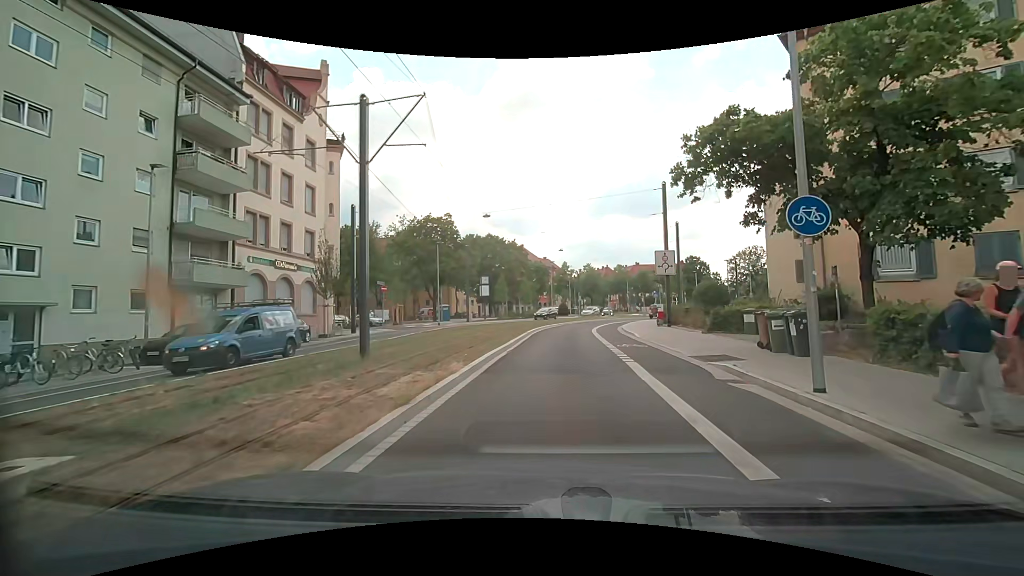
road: secondary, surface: asphalt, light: Day
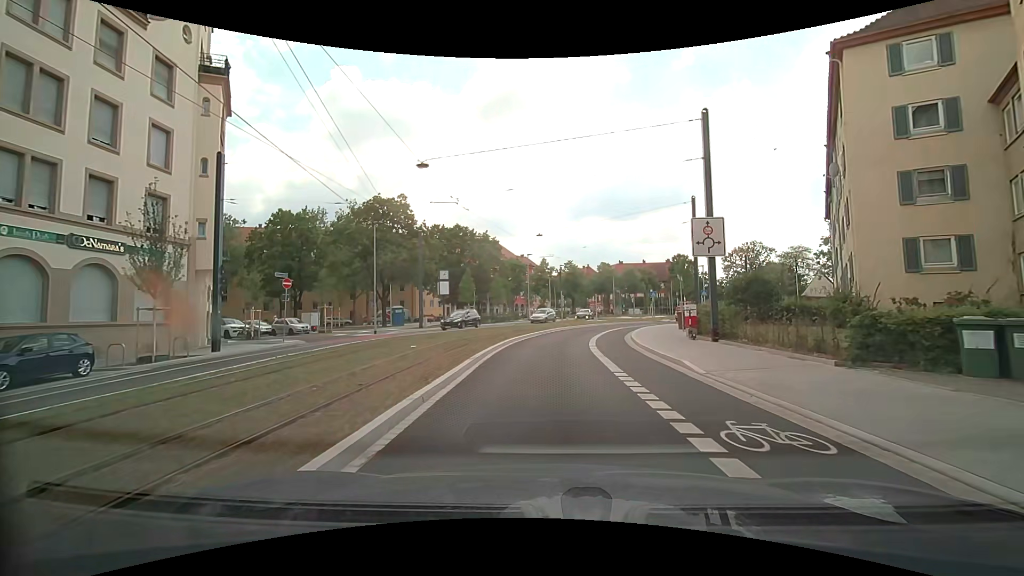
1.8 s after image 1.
(+0.4, +12.2) m; +2°
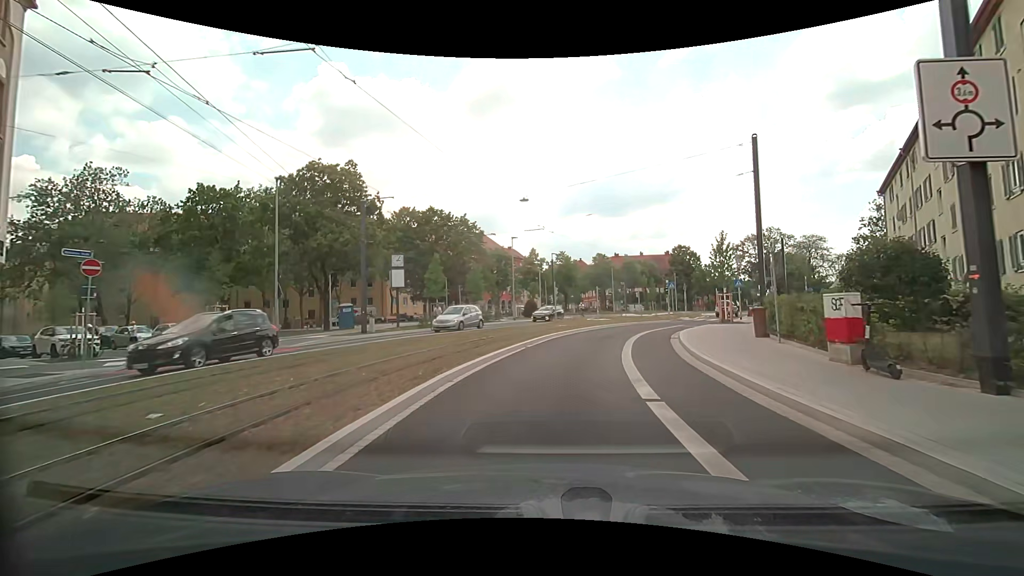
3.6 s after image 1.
(+0.2, +12.0) m; +2°
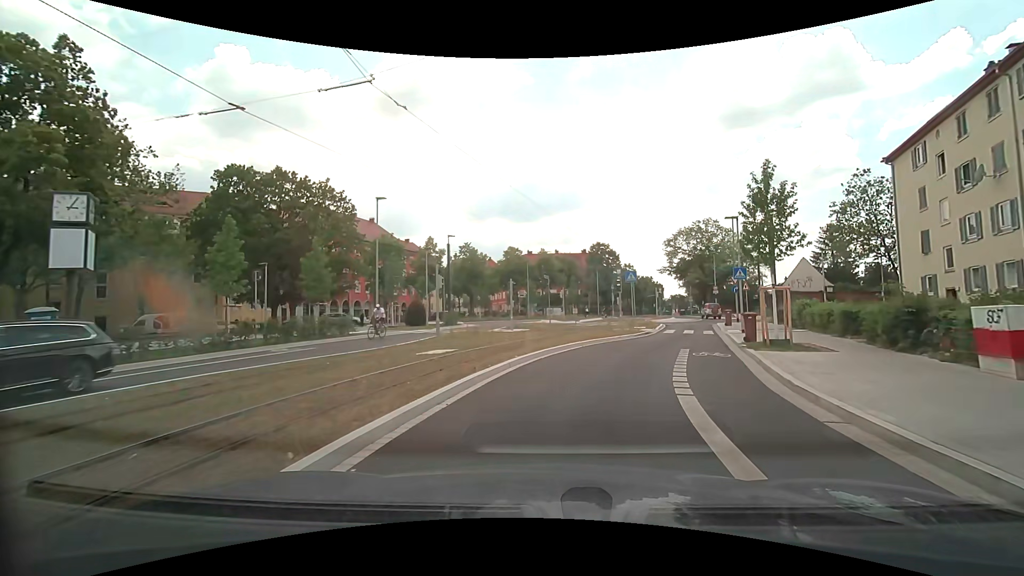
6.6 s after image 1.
(+1.2, +18.0) m; +9°
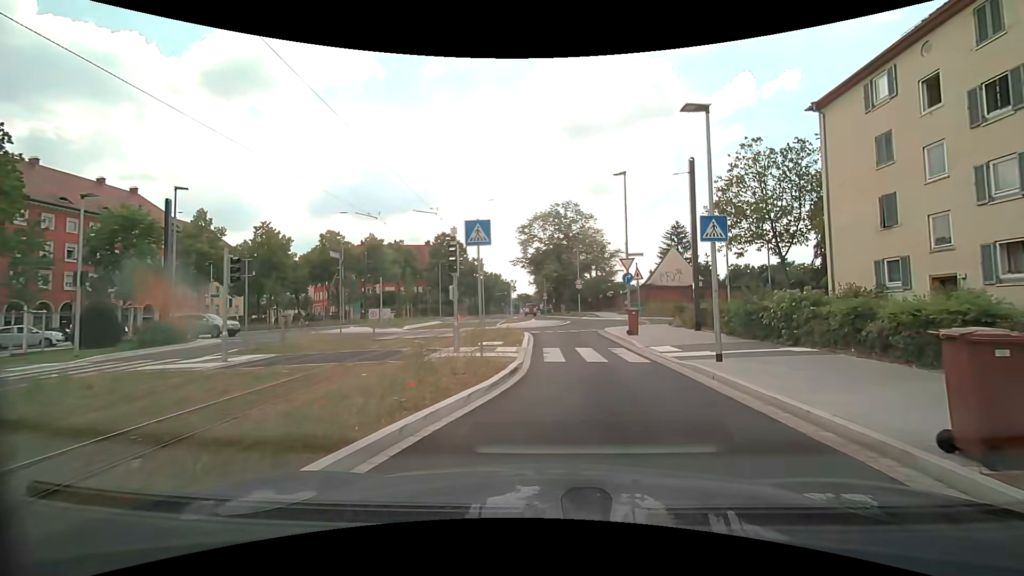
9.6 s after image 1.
(+2.4, +15.5) m; +19°
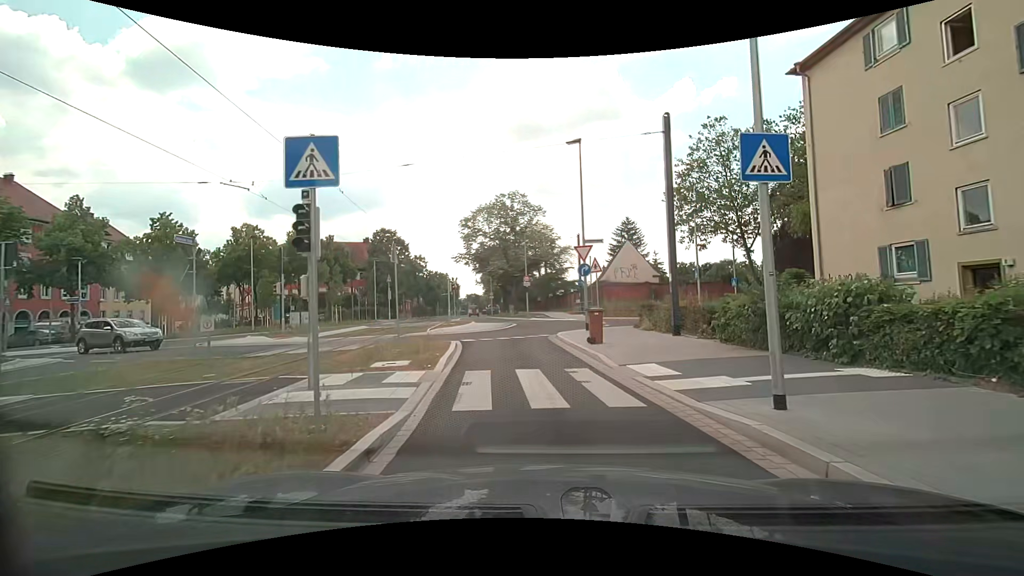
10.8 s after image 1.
(+0.4, +5.5) m; +6°
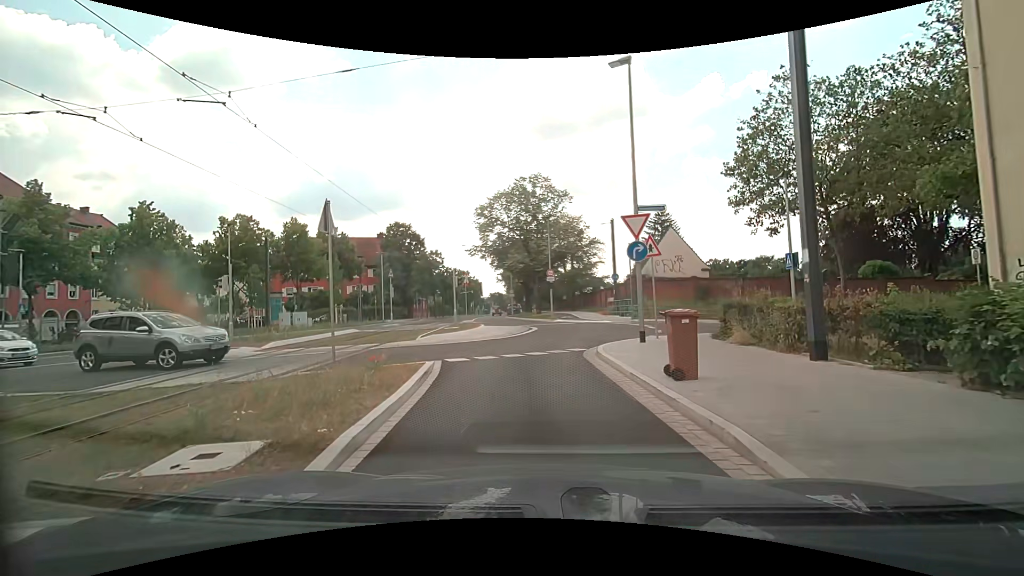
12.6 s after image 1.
(-0.2, +6.9) m; -3°
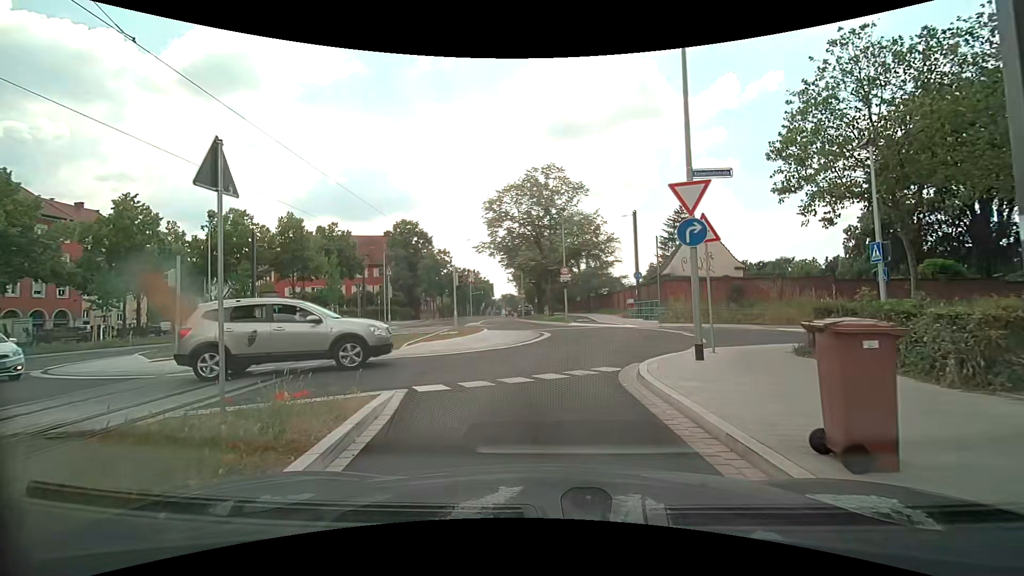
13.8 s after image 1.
(-0.1, +3.9) m; -1°
(0, +10) (+1, +20) (0, +30) (-3, +39) (-5, +49) (-6, +59) (-6, +69) (-7, +79) (-7, +89) (-8, +99) m
